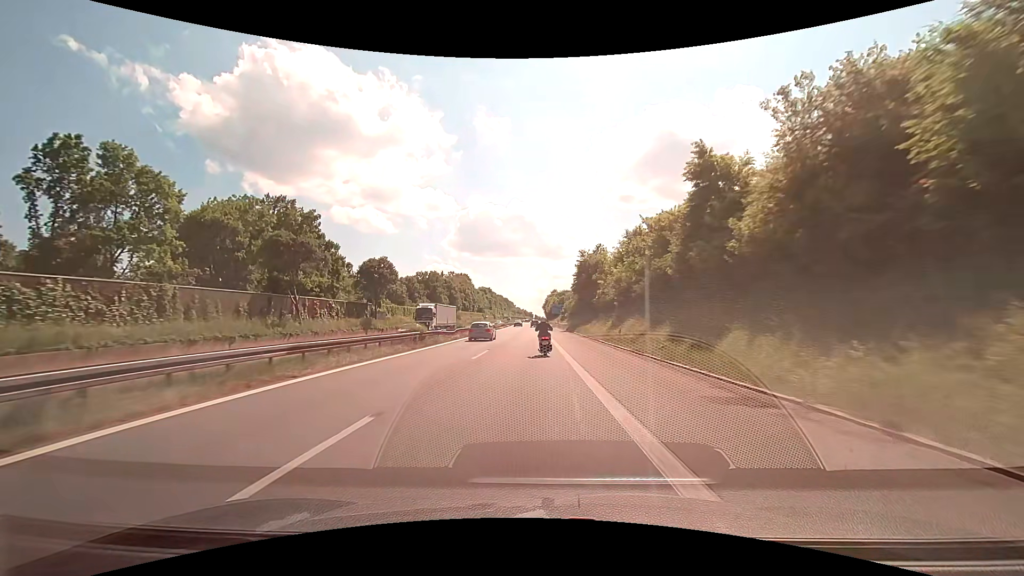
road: motorway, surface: asphalt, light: Day
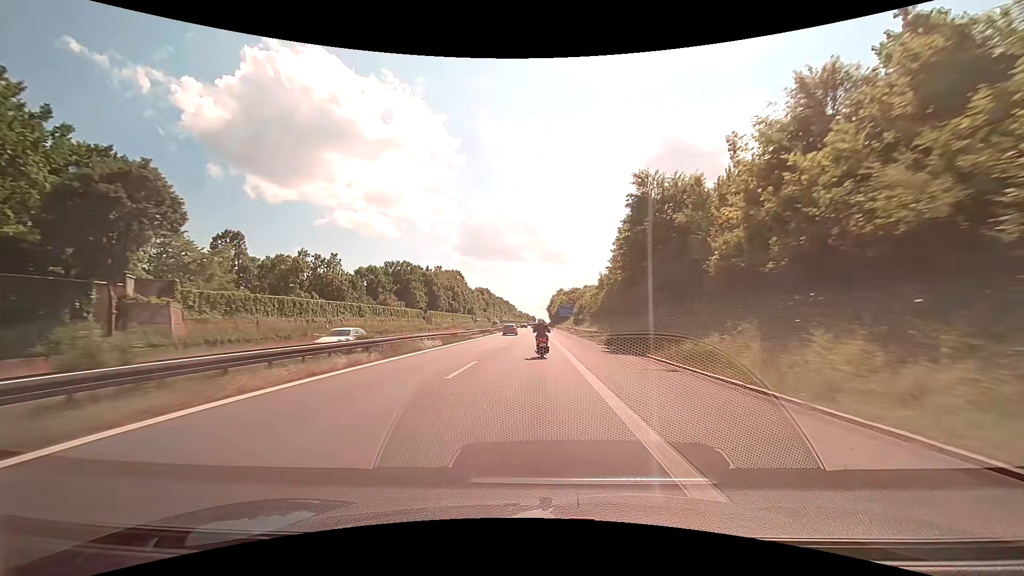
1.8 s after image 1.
(-0.3, +42.5) m; 0°
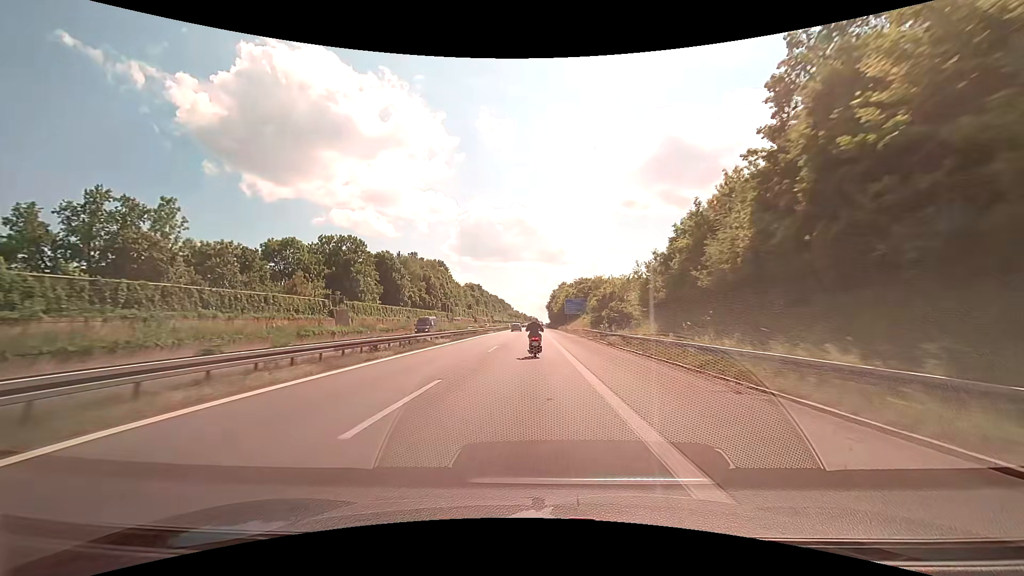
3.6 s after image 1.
(0.0, +42.8) m; 0°
(0, +10) (0, +20) (0, +30) (0, +40) (0, +50) (0, +60) (0, +70) (0, +80) (0, +90) (0, +100) m
